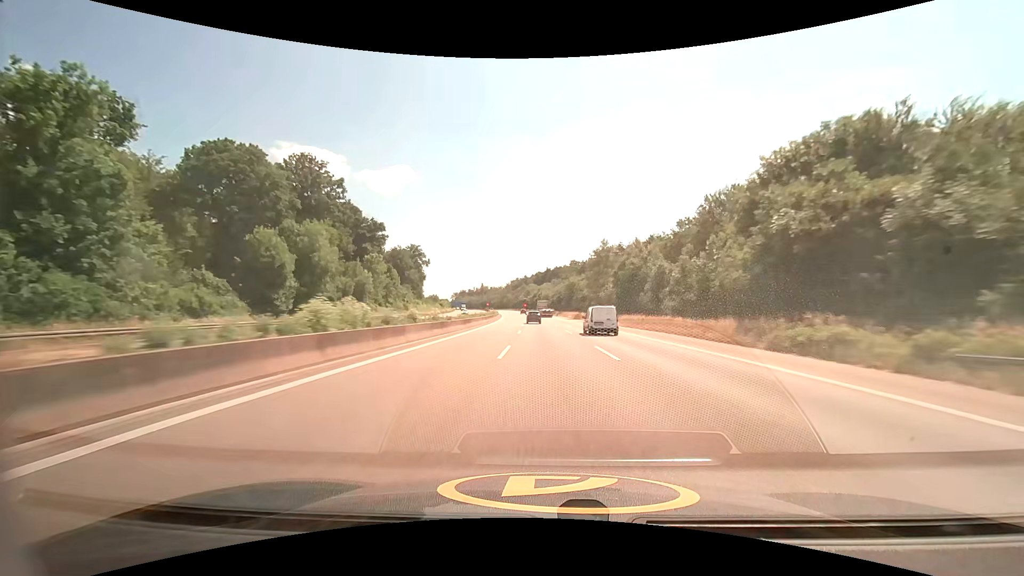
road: motorway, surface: asphalt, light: Day
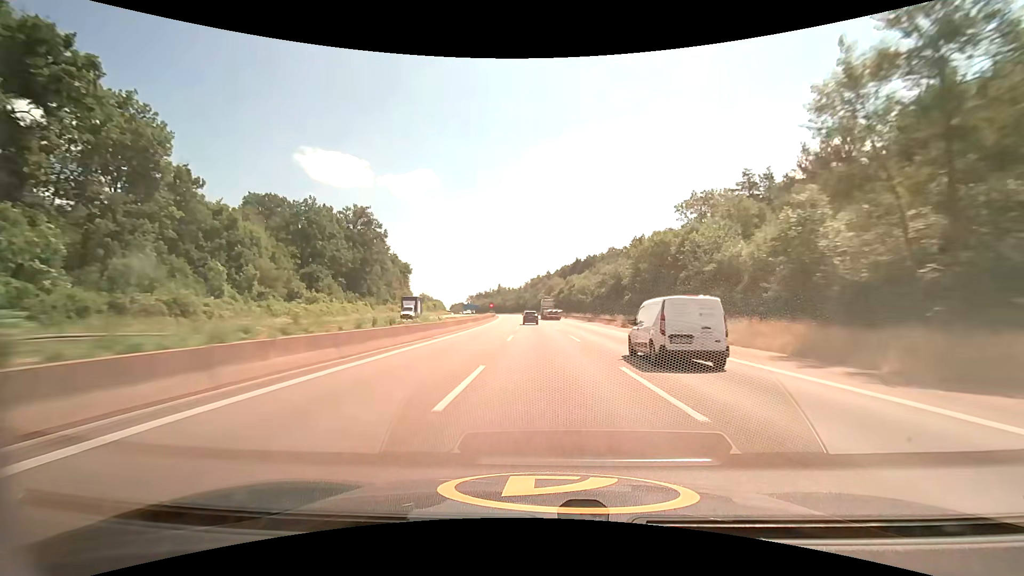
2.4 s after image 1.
(-1.5, +79.5) m; -3°
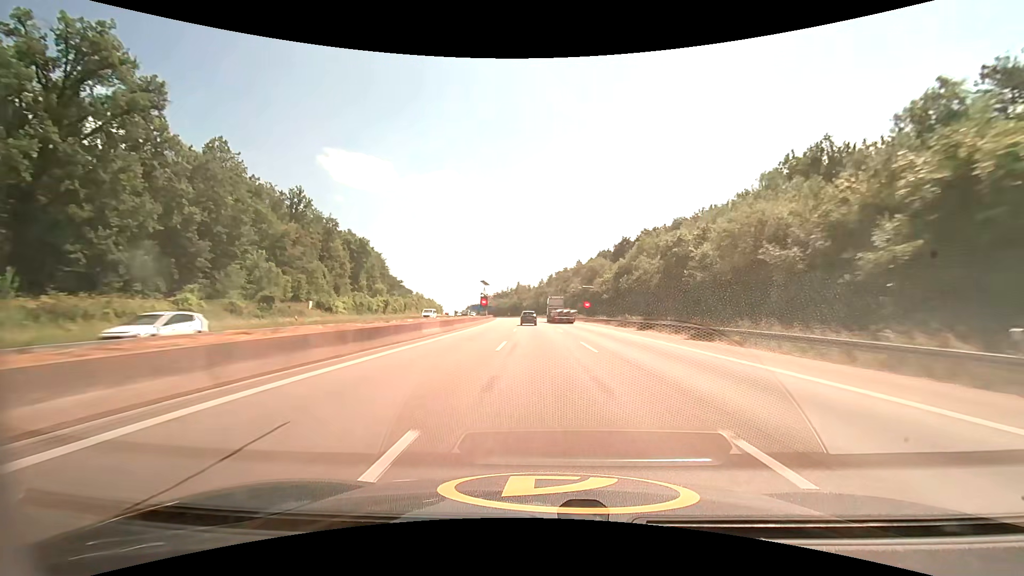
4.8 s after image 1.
(-2.2, +78.3) m; -3°
(0, +10) (0, +20) (0, +30) (0, +40) (-1, +50) (-1, +60) (-2, +70) (-2, +80) (-3, +90) (-3, +100) m
